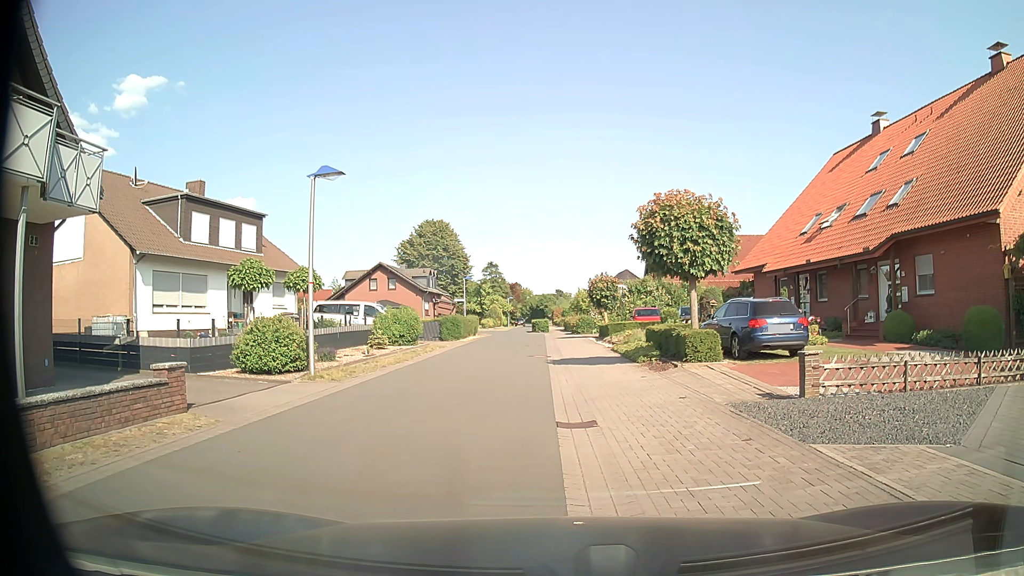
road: residential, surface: asphalt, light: Day
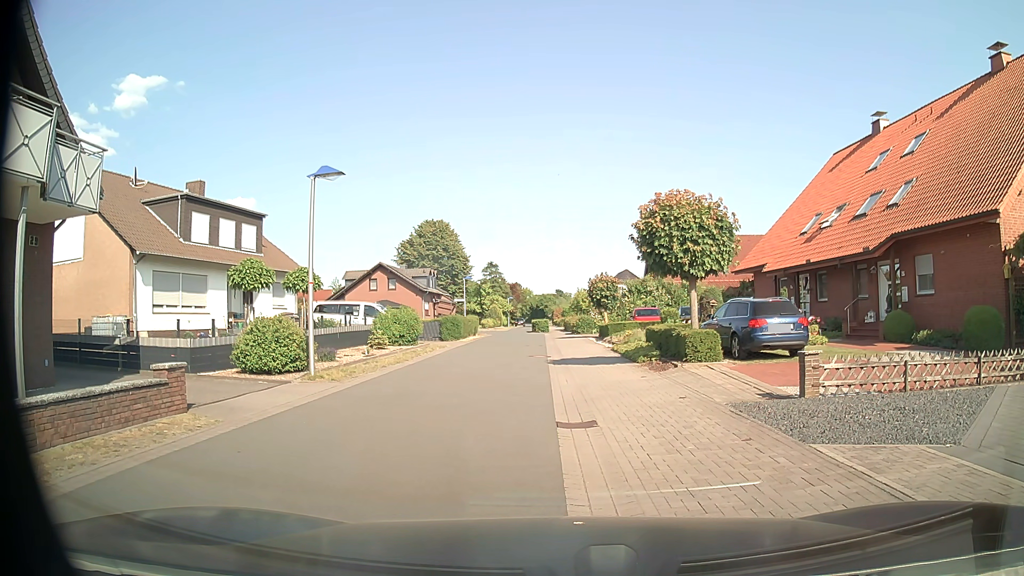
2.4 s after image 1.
(0.0, 0.0) m; 0°
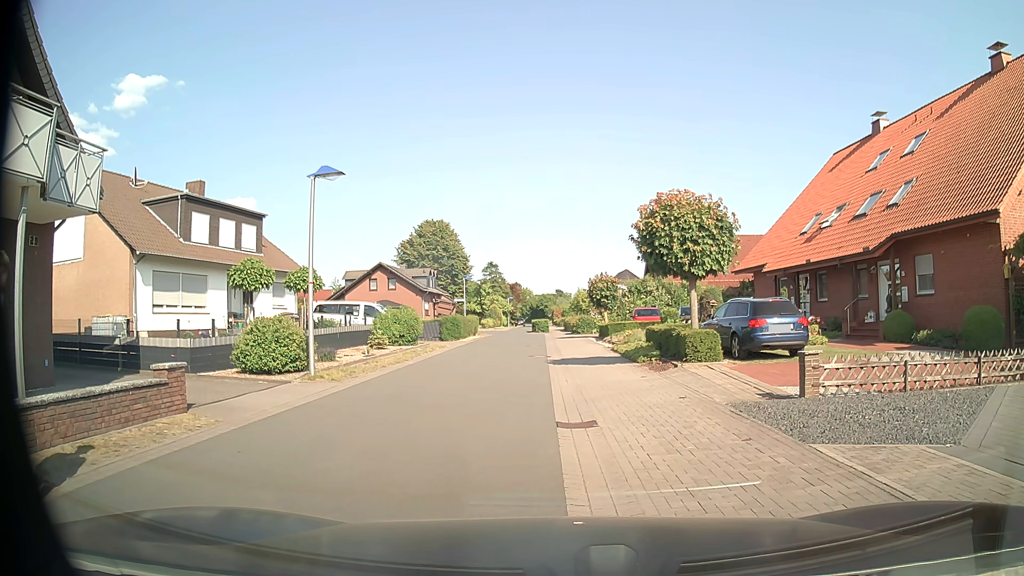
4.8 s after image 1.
(0.0, 0.0) m; 0°
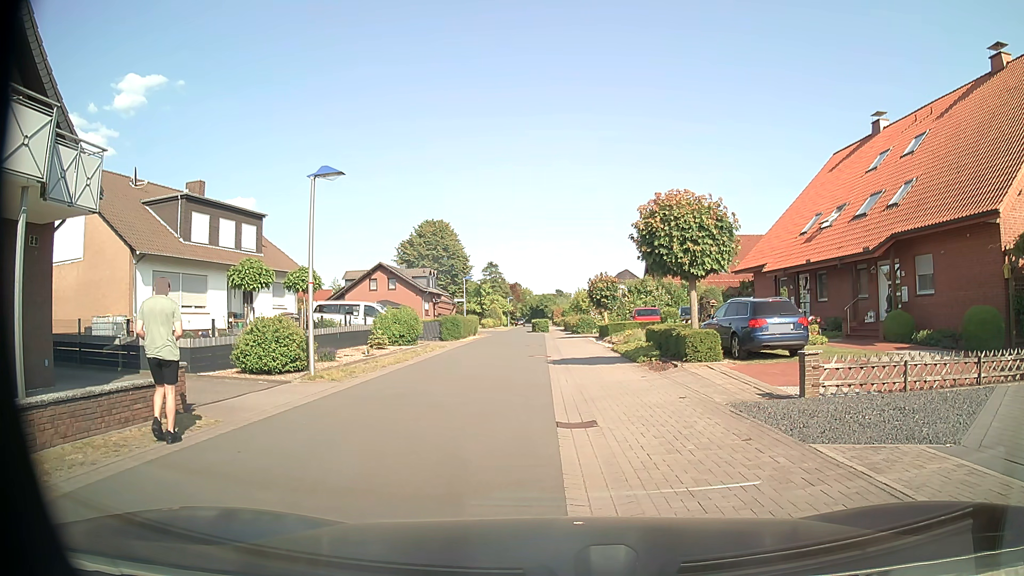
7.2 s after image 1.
(0.0, 0.0) m; 0°
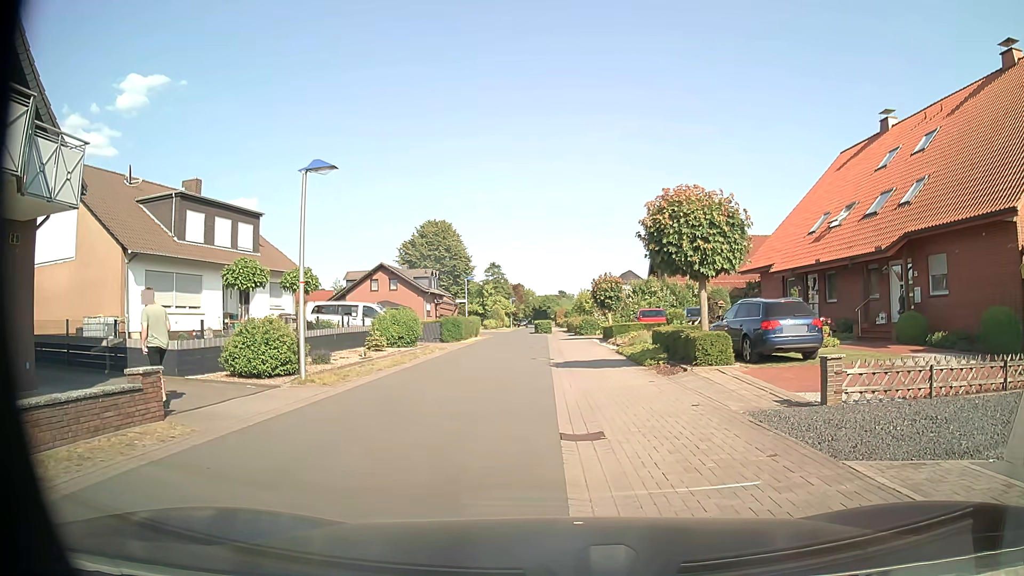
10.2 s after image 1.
(0.0, +0.7) m; 0°
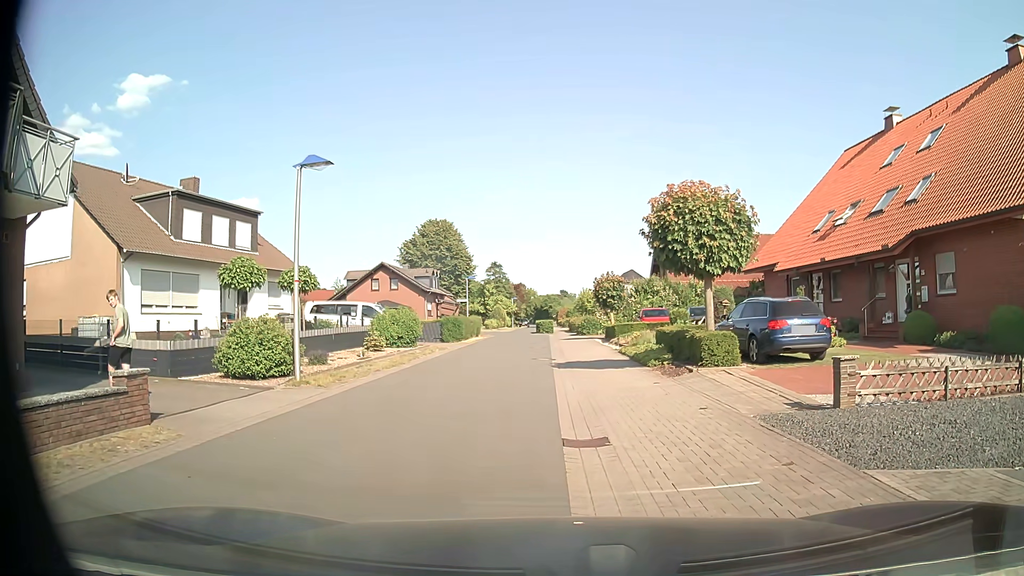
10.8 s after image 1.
(0.0, +0.4) m; 0°
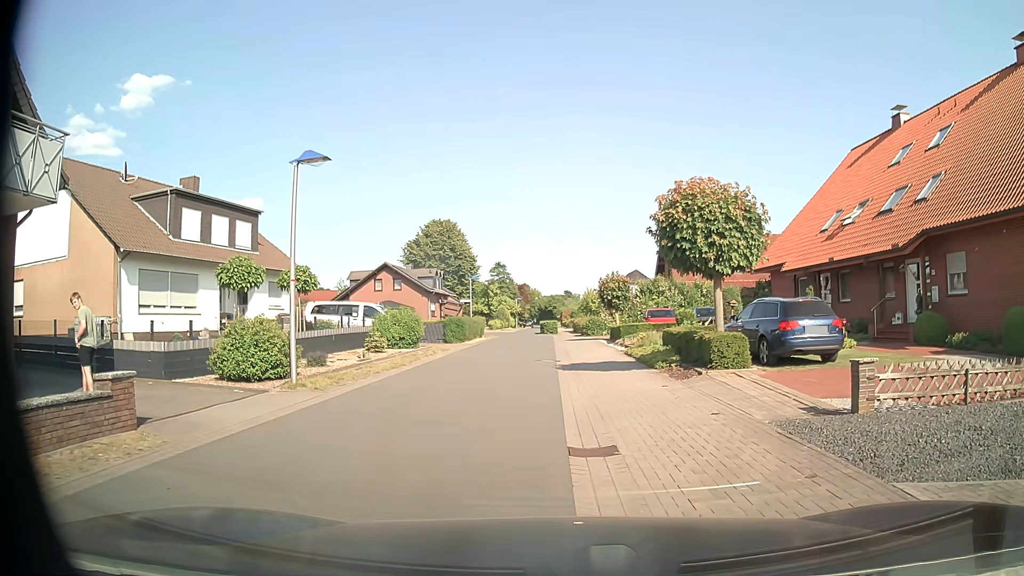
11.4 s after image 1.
(0.0, +0.5) m; 0°
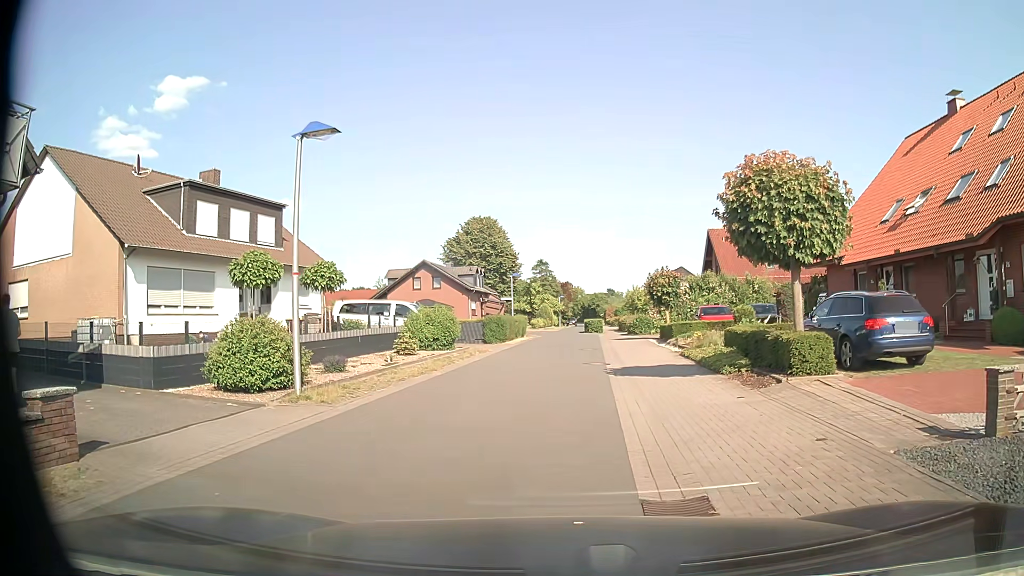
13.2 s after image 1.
(0.0, +2.2) m; -4°
